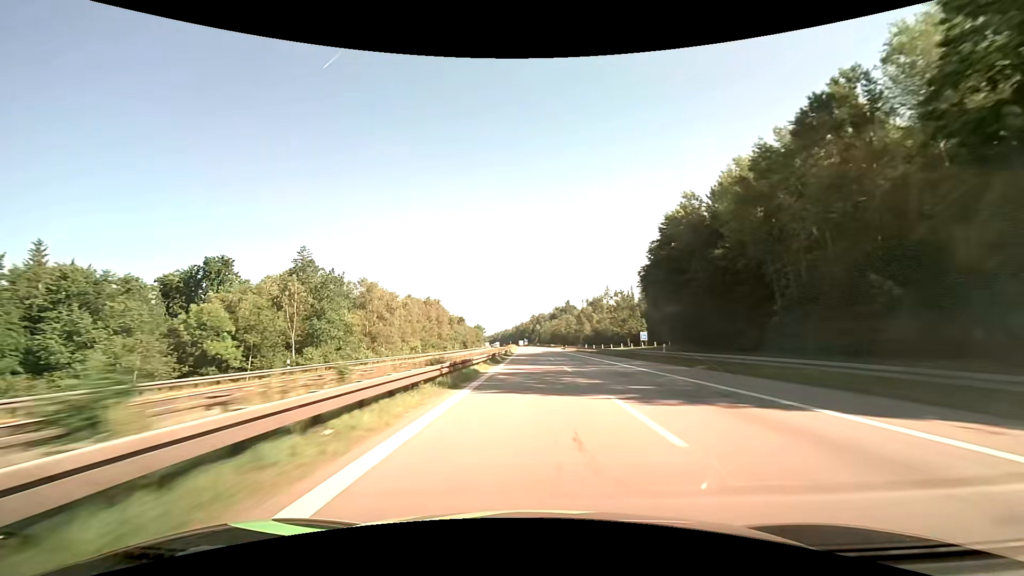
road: motorway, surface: asphalt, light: Day
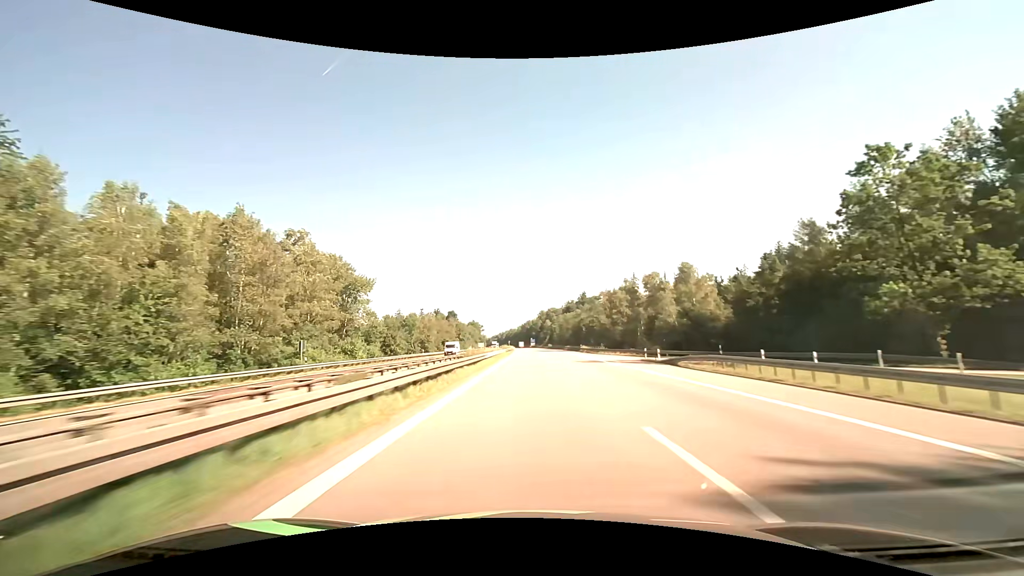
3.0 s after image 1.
(-0.5, +94.9) m; -1°
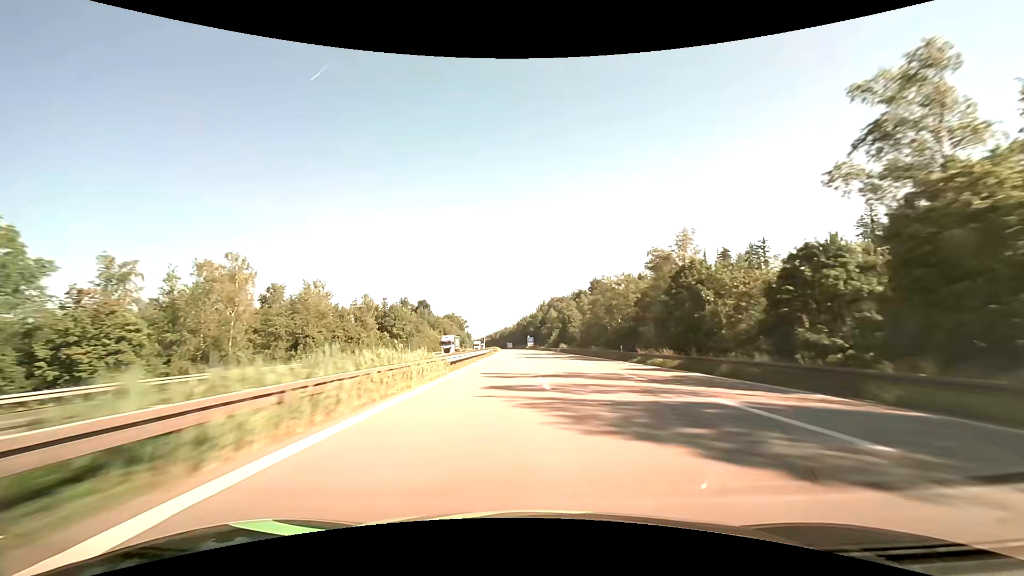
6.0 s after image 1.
(-0.1, +95.0) m; 0°
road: motorway_link
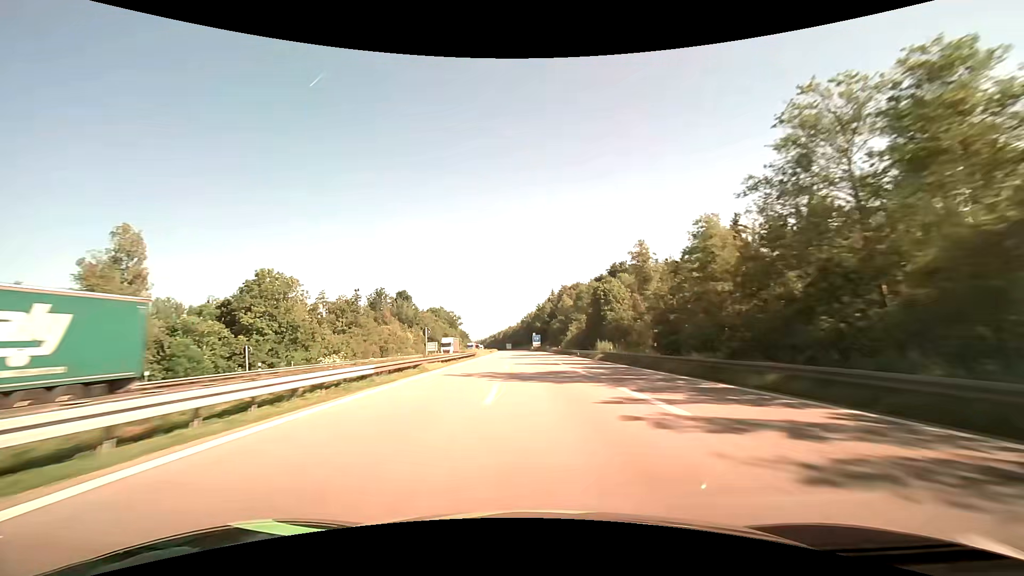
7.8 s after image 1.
(-0.2, +57.1) m; -1°
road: motorway
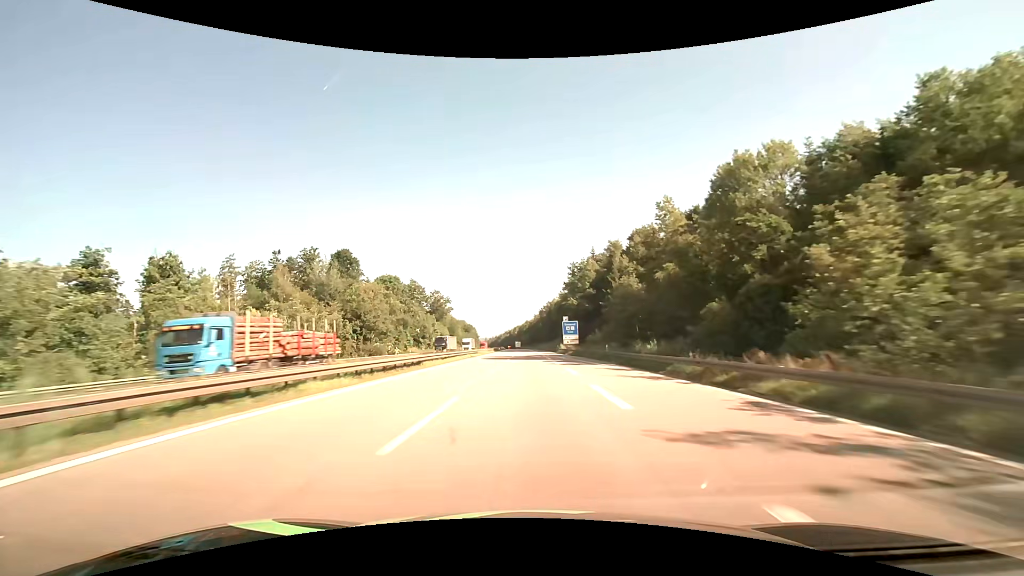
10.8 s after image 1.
(-2.0, +95.3) m; -2°
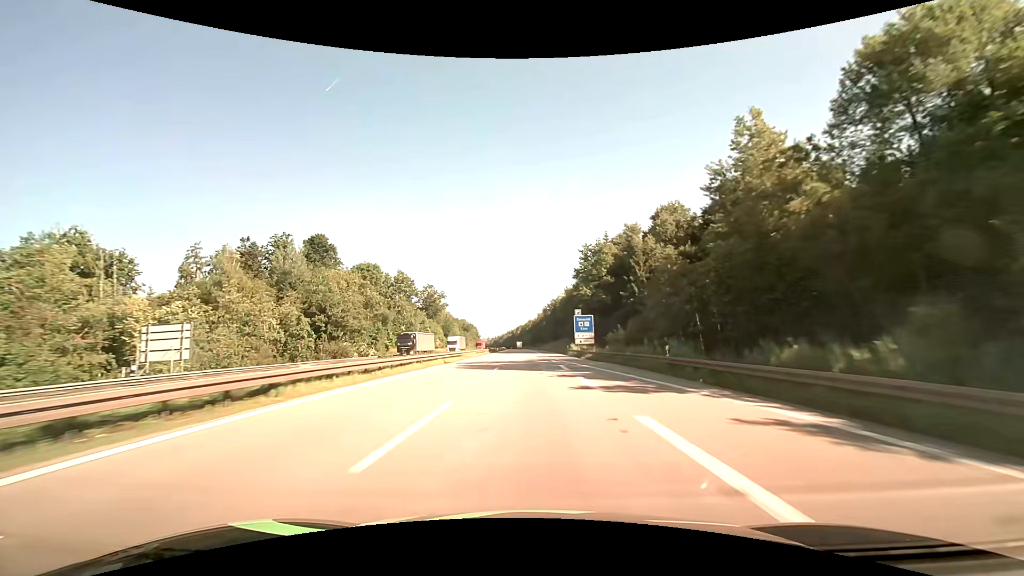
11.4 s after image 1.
(-0.1, +19.1) m; 0°
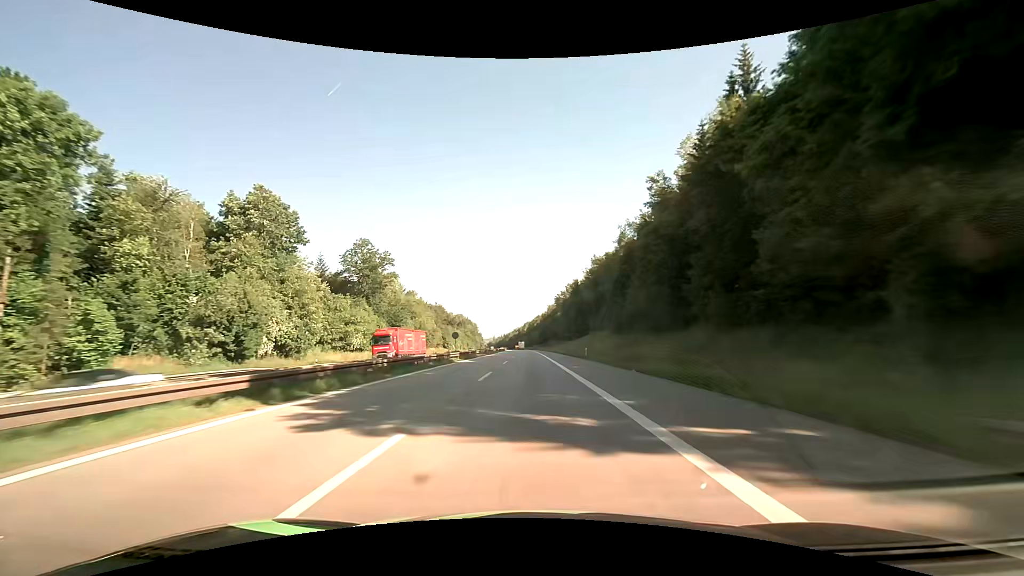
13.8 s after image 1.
(-0.5, +76.3) m; -1°
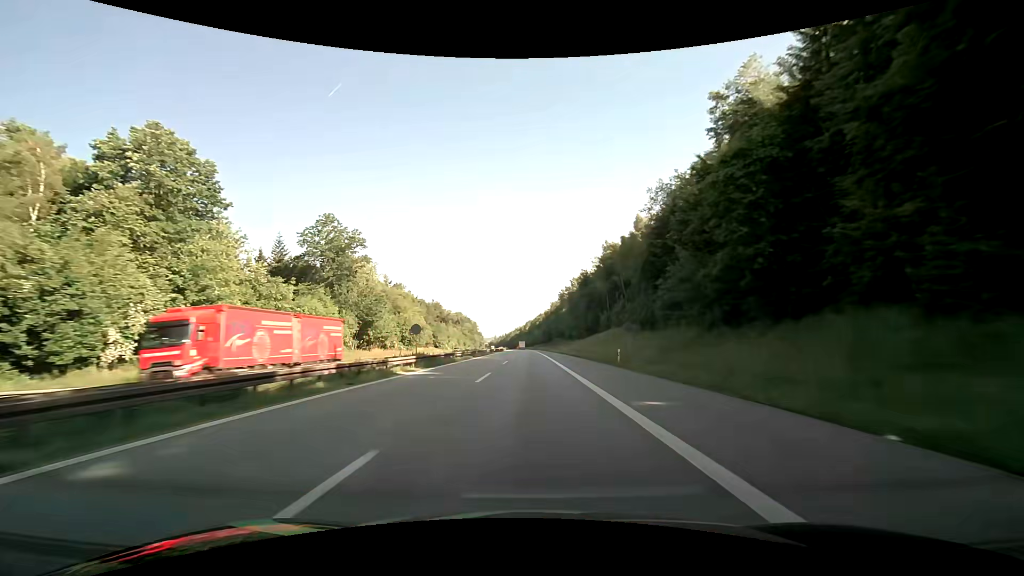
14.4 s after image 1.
(0.0, +19.1) m; 0°
(0, +10) (0, +20) (0, +30) (0, +40) (0, +50) (0, +60) (0, +70) (0, +80) (-1, +90) (-1, +100) m
